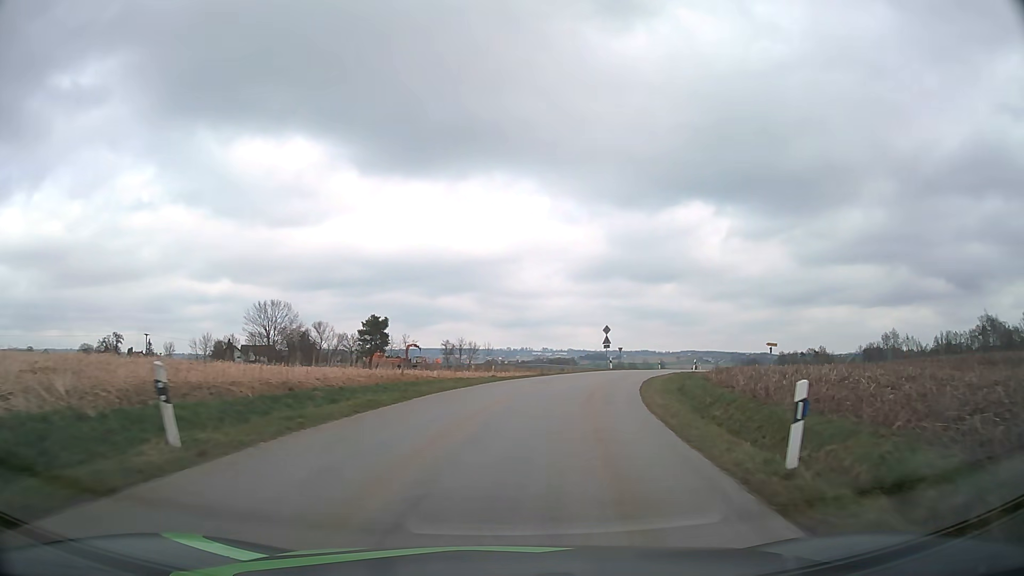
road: tertiary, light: Day
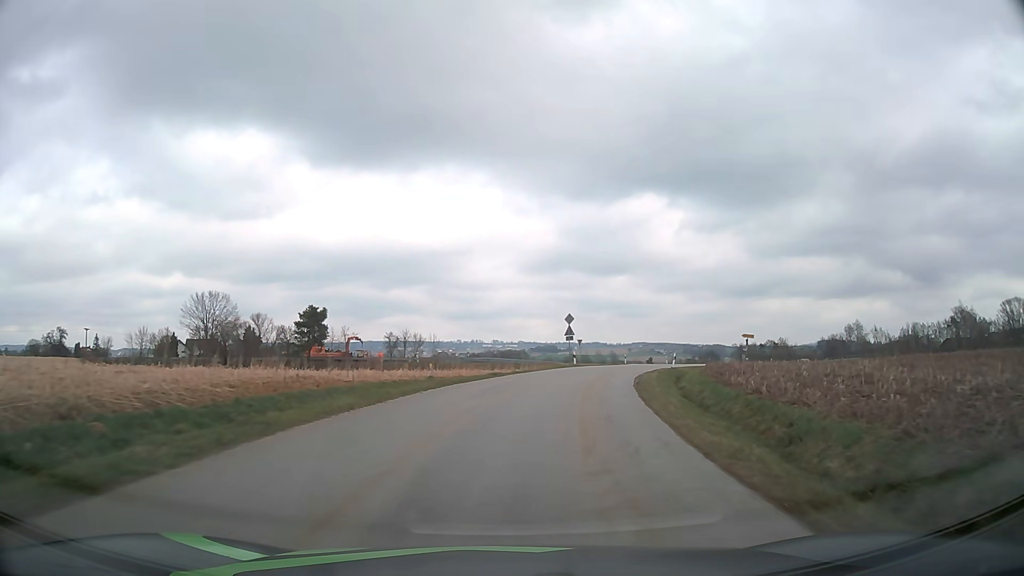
(+0.3, +8.5) m; +4°
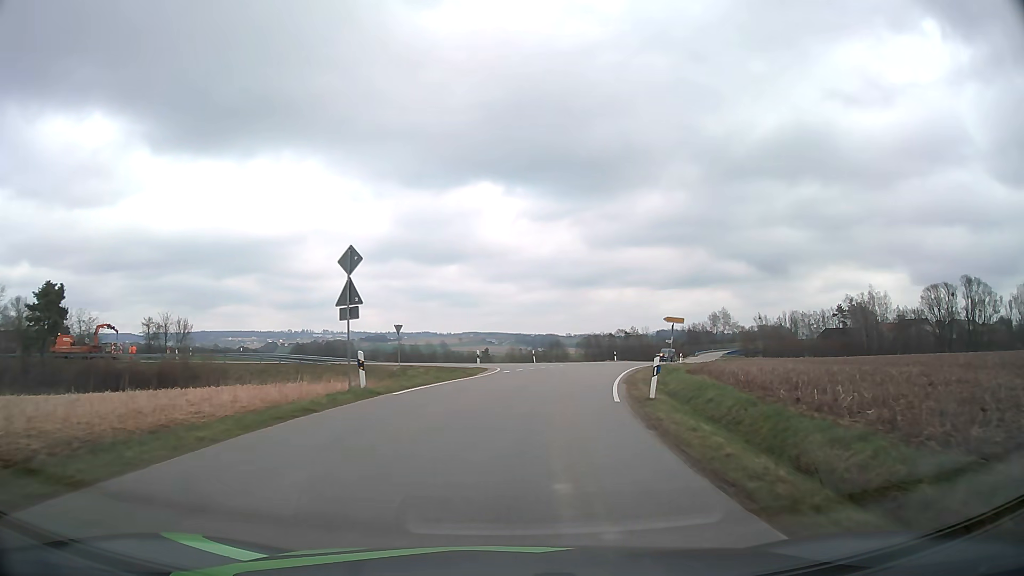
(+3.7, +30.7) m; +14°
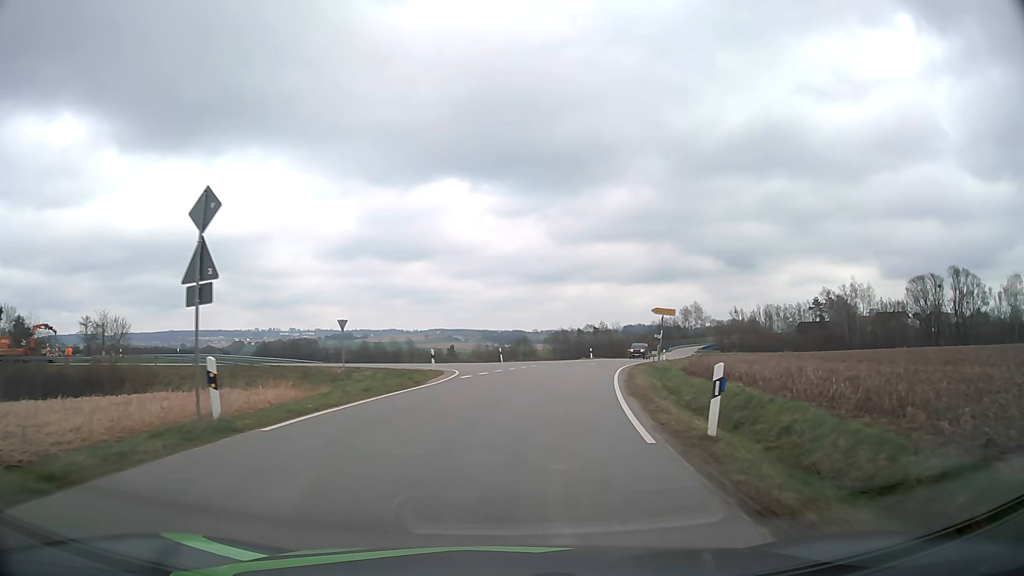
(+0.2, +7.0) m; +3°
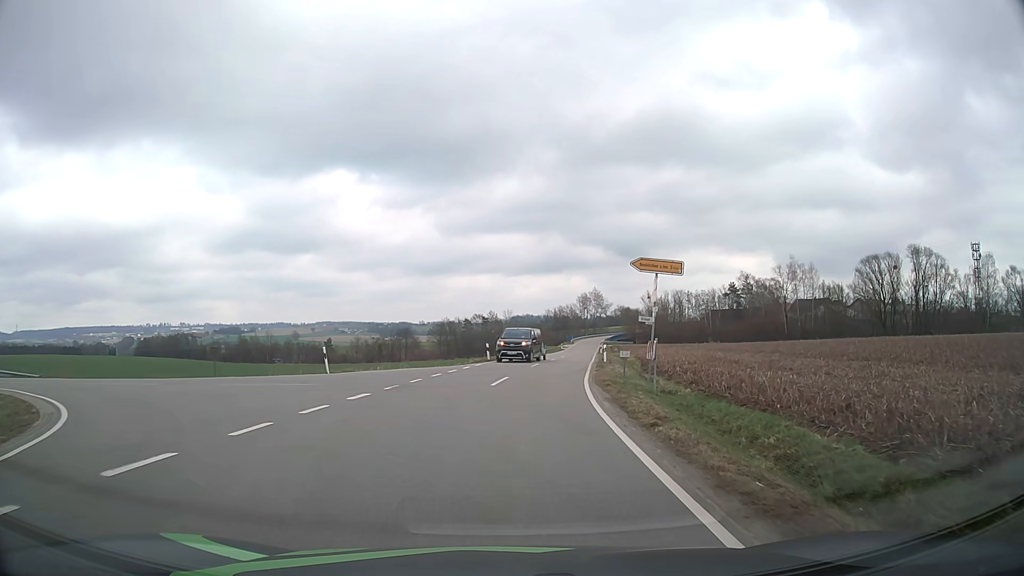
(+2.1, +23.3) m; +10°
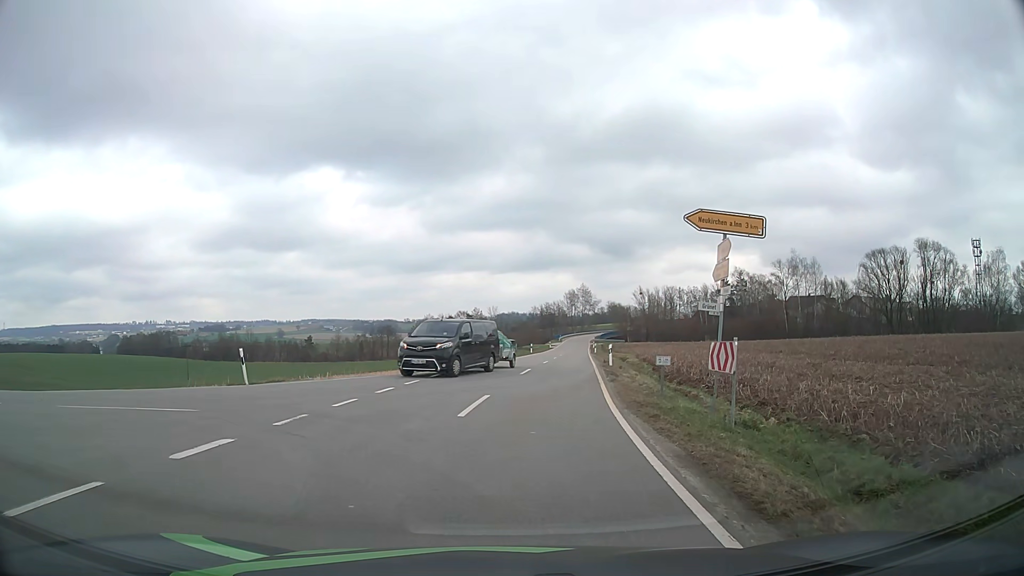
(0.0, +7.2) m; +1°
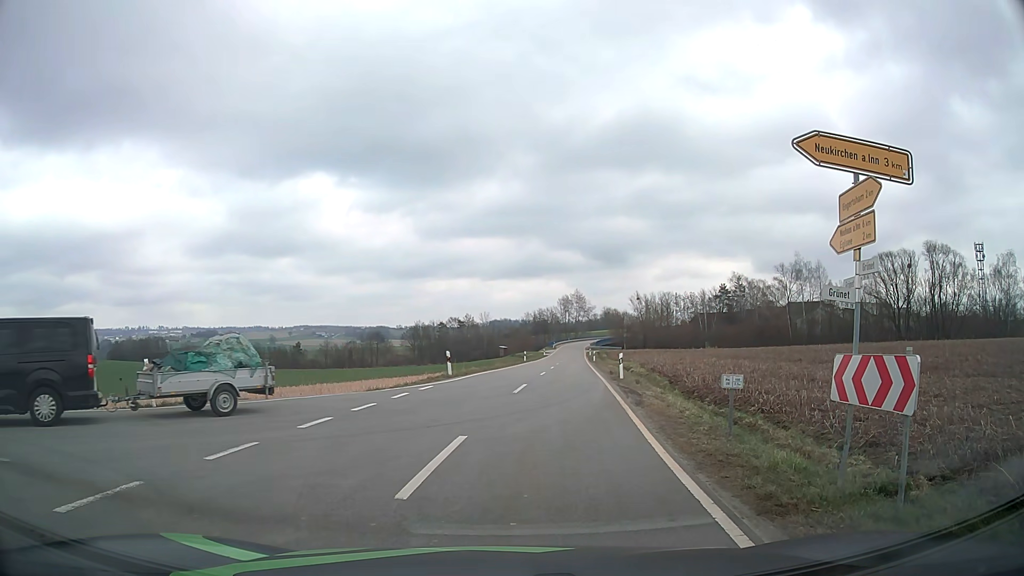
(0.0, +5.0) m; +1°
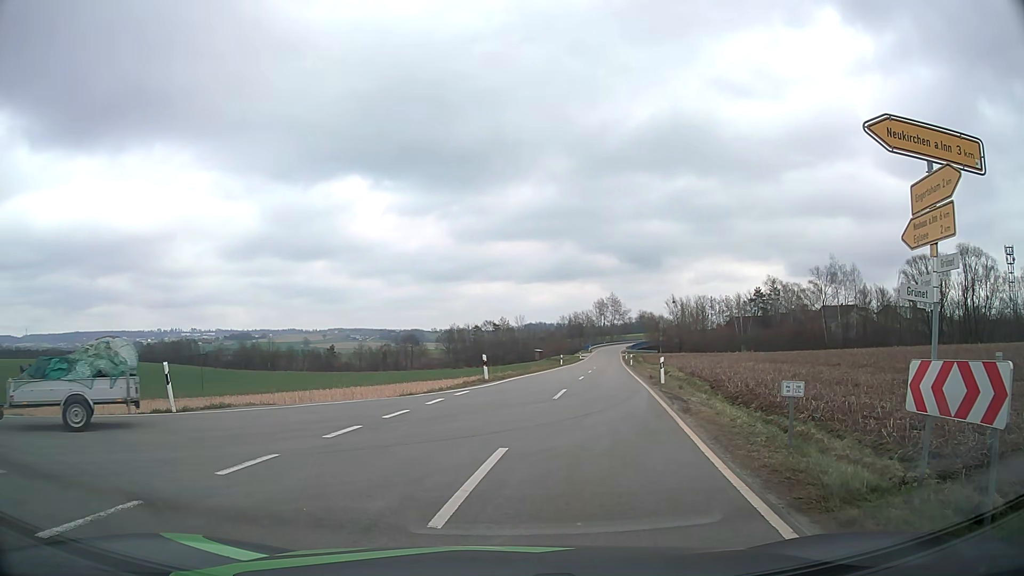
(0.0, +0.9) m; -2°
